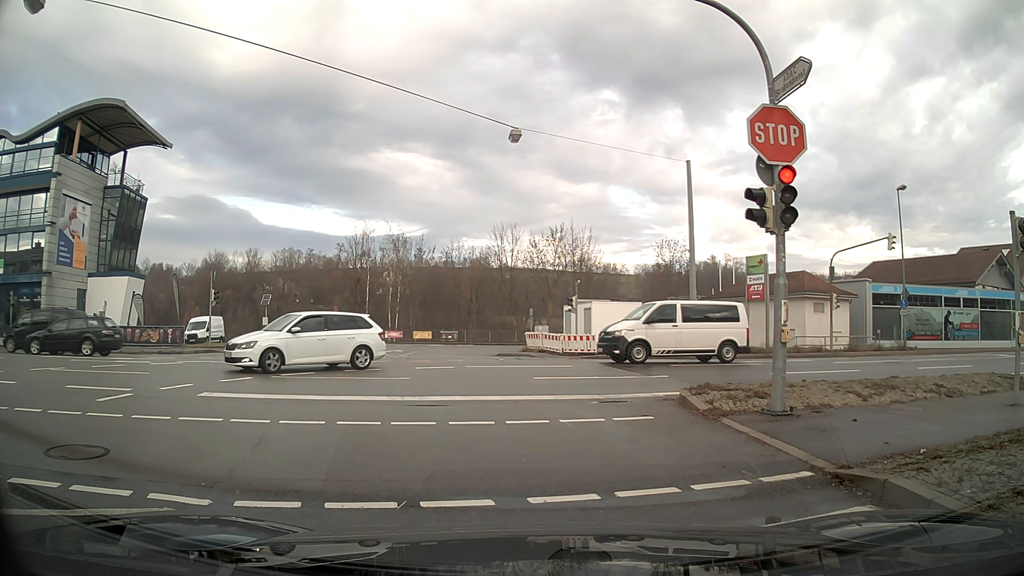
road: tertiary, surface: asphalt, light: Day
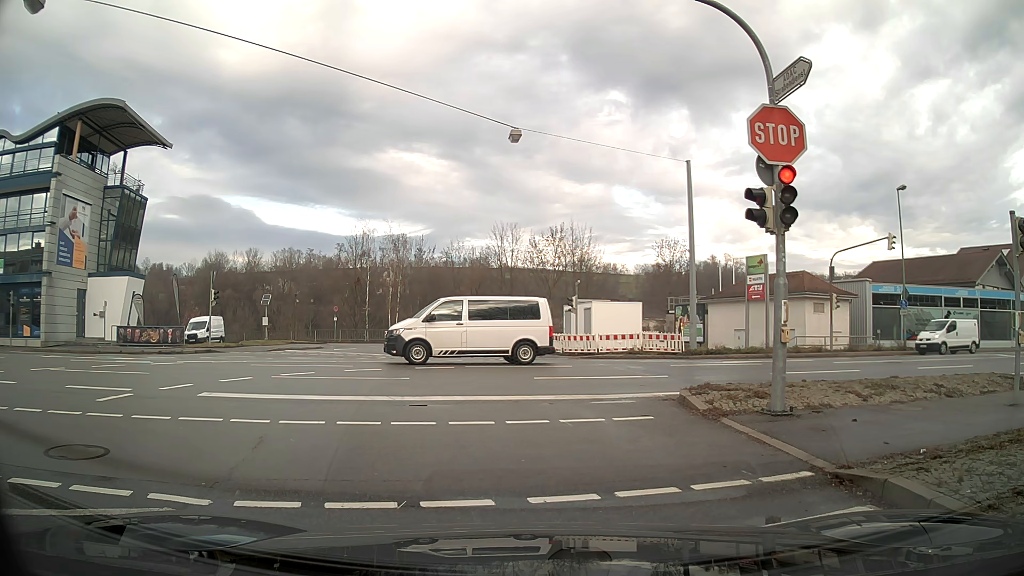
(0.0, 0.0) m; 0°
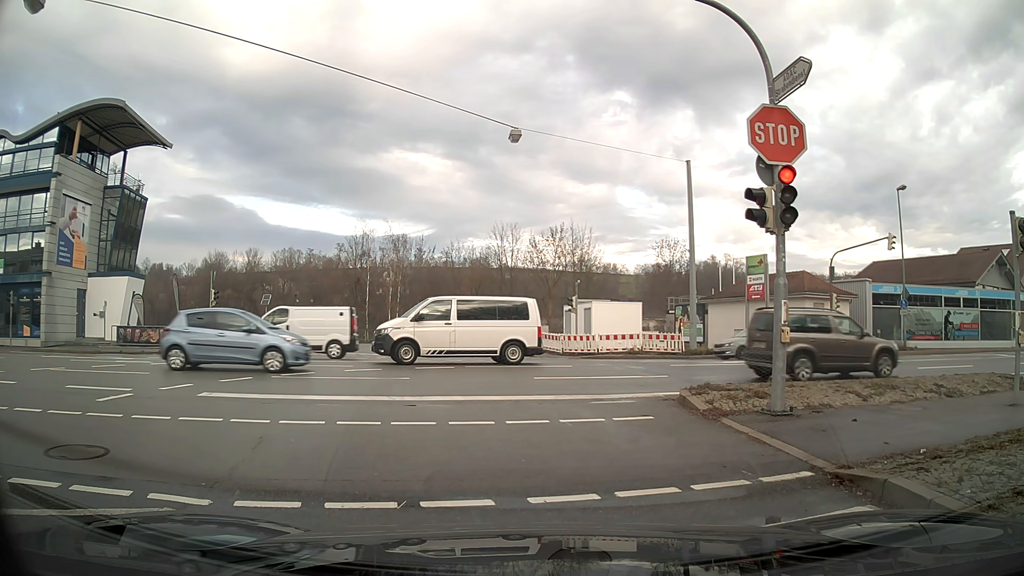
(0.0, 0.0) m; 0°
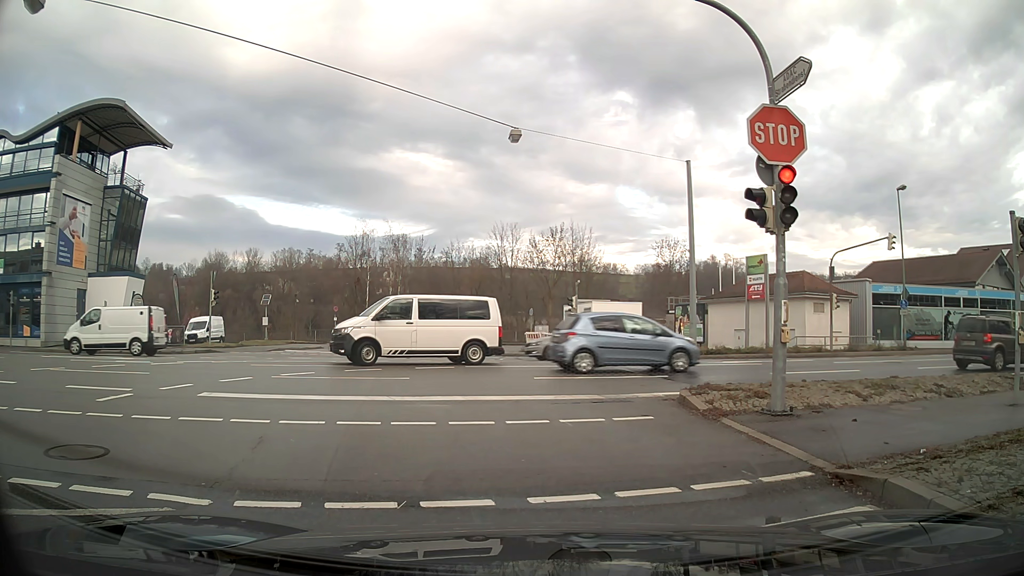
(0.0, 0.0) m; 0°
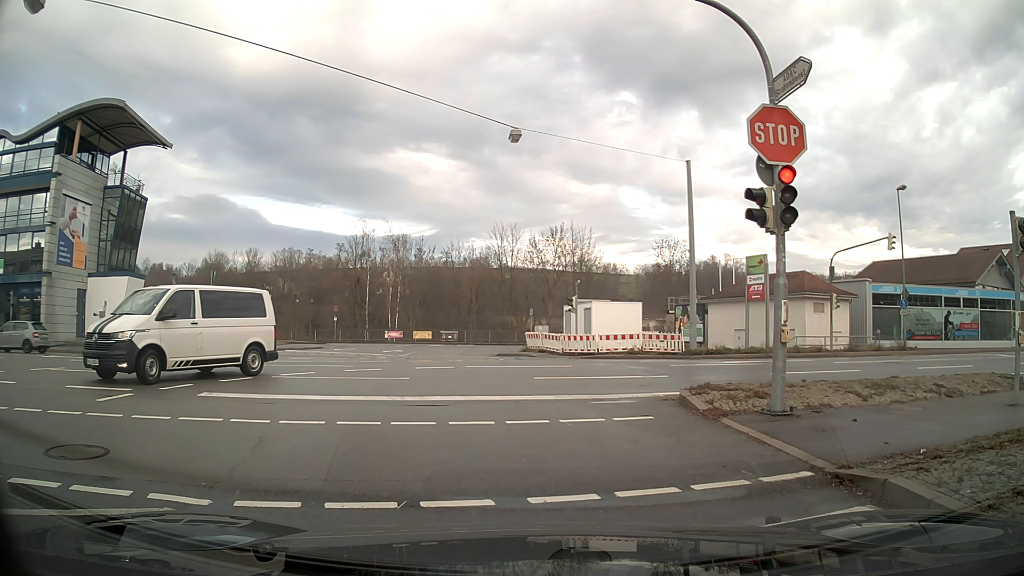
(0.0, 0.0) m; 0°
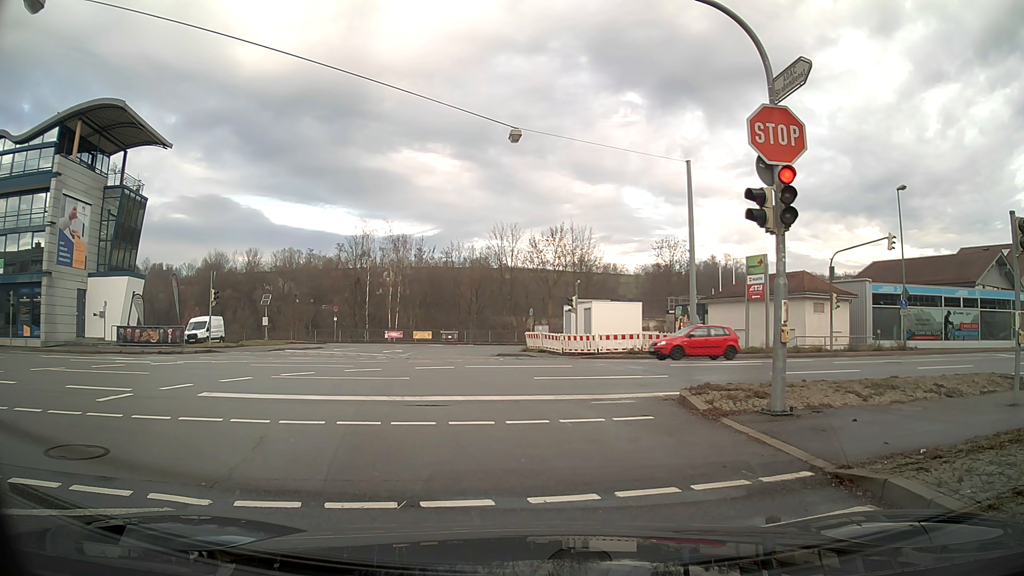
(0.0, 0.0) m; 0°
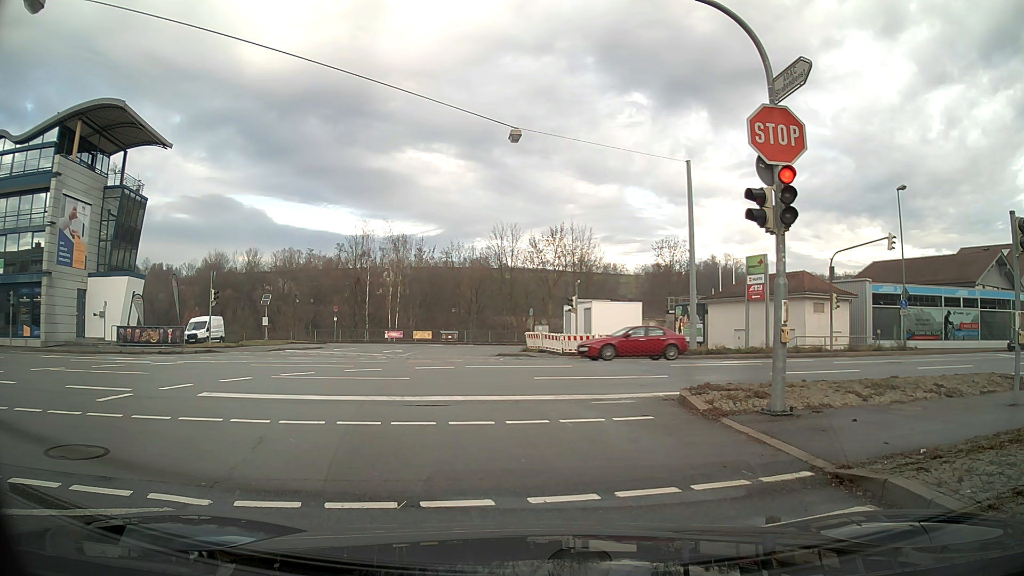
(0.0, 0.0) m; 0°
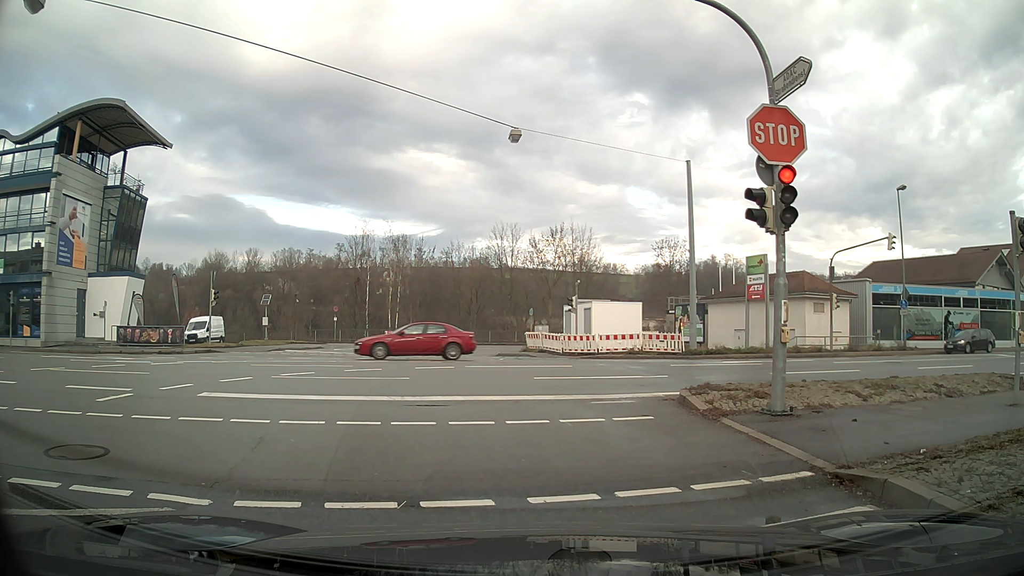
(0.0, 0.0) m; 0°
(-1, +10) (-2, +20) (-4, +30) (-5, +40) (-3, +49) (+4, +57) (+12, +62) (+22, +66) (+31, +70) (+40, +74) m
